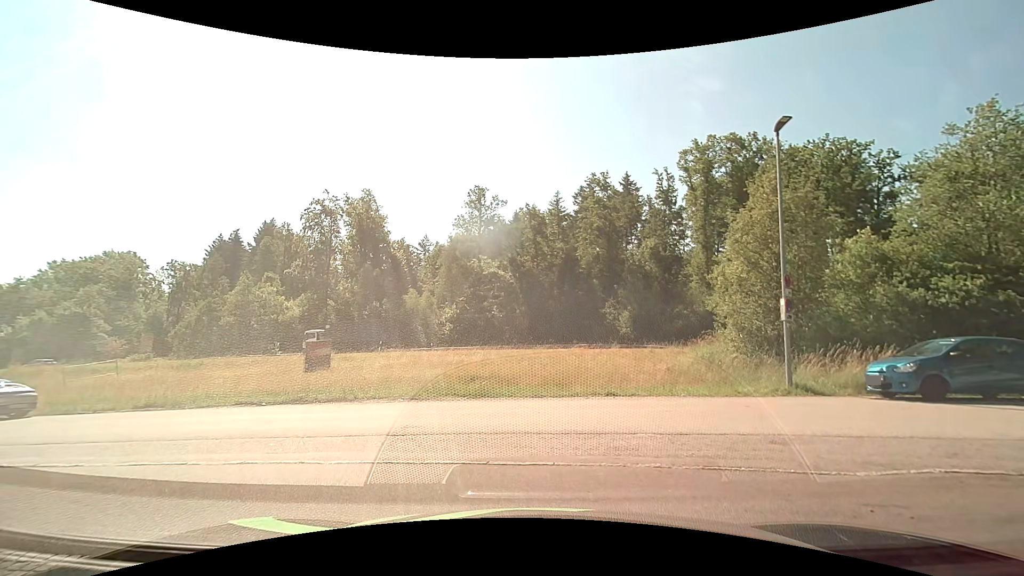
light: Day
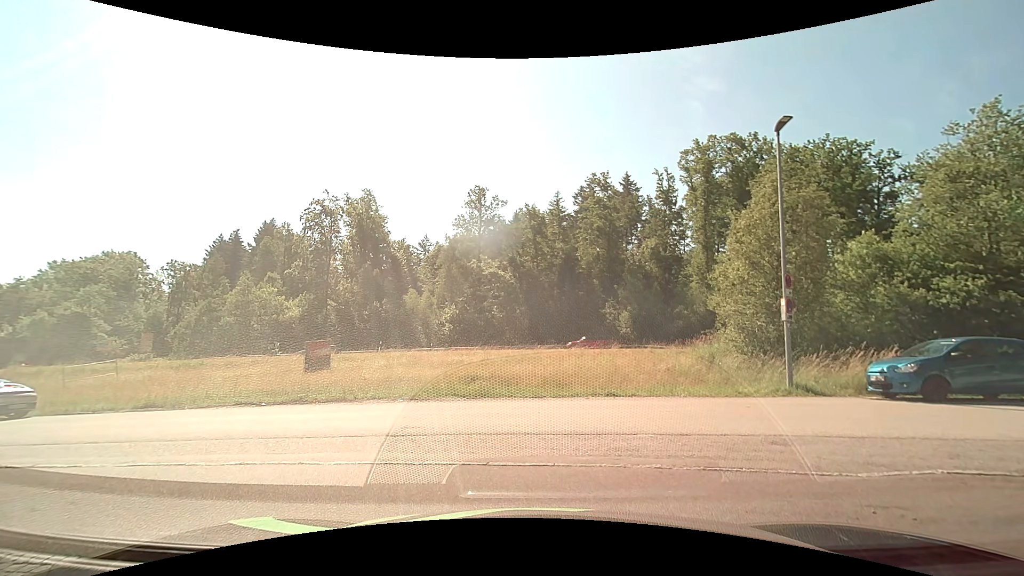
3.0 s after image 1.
(0.0, +0.1) m; 0°
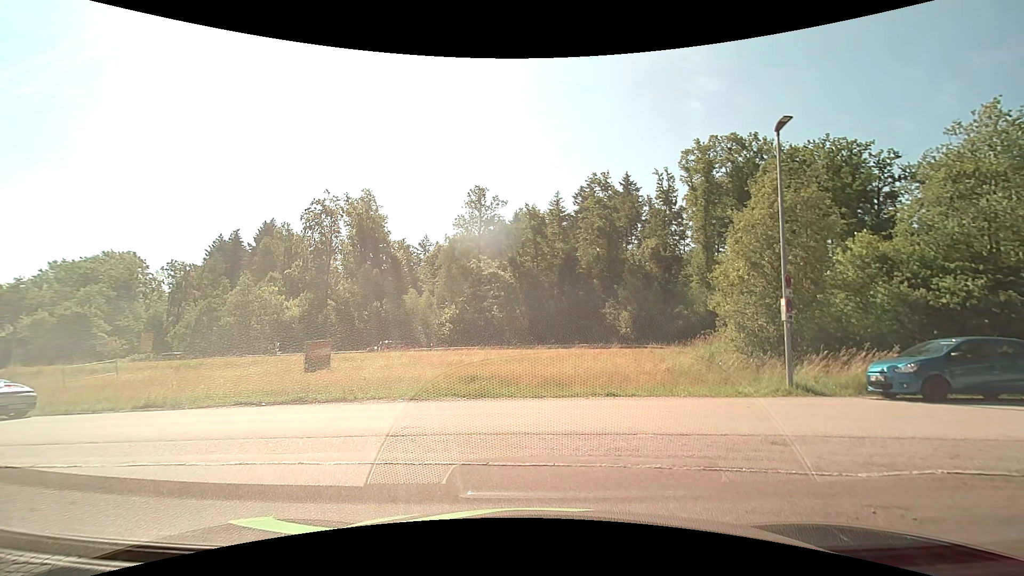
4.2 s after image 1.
(0.0, 0.0) m; 0°
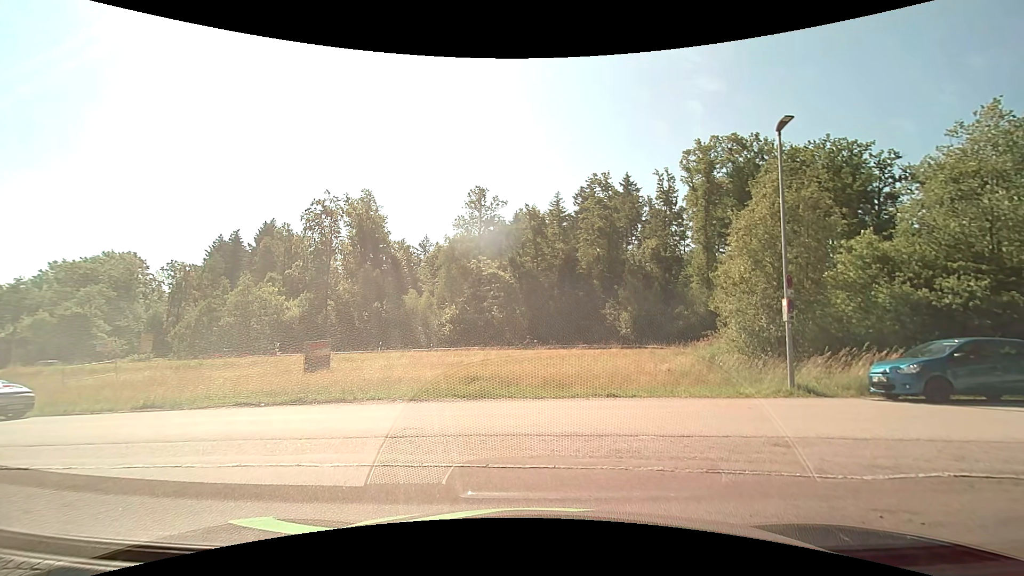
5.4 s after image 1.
(0.0, 0.0) m; 0°
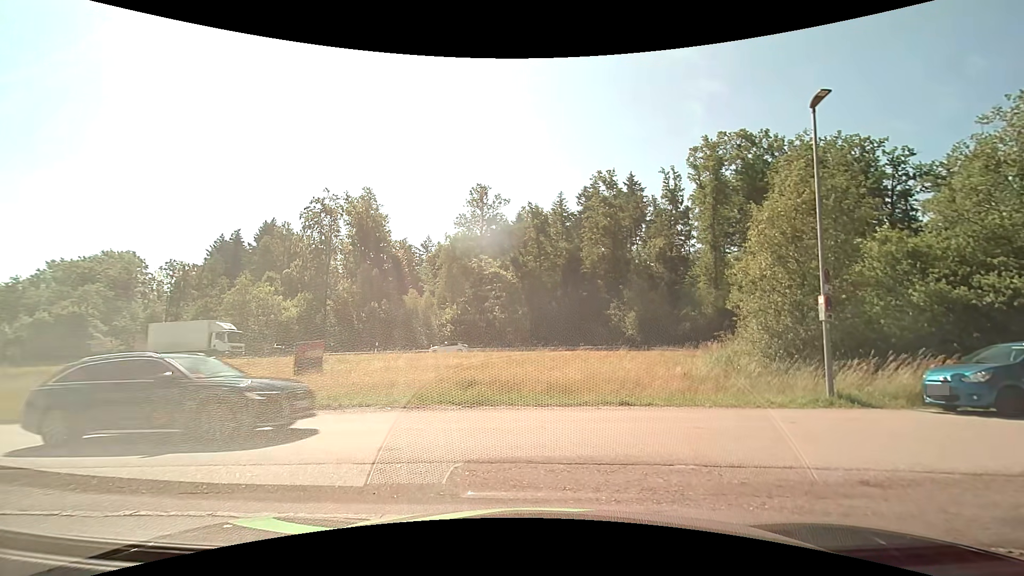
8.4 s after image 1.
(0.0, +1.6) m; 0°
